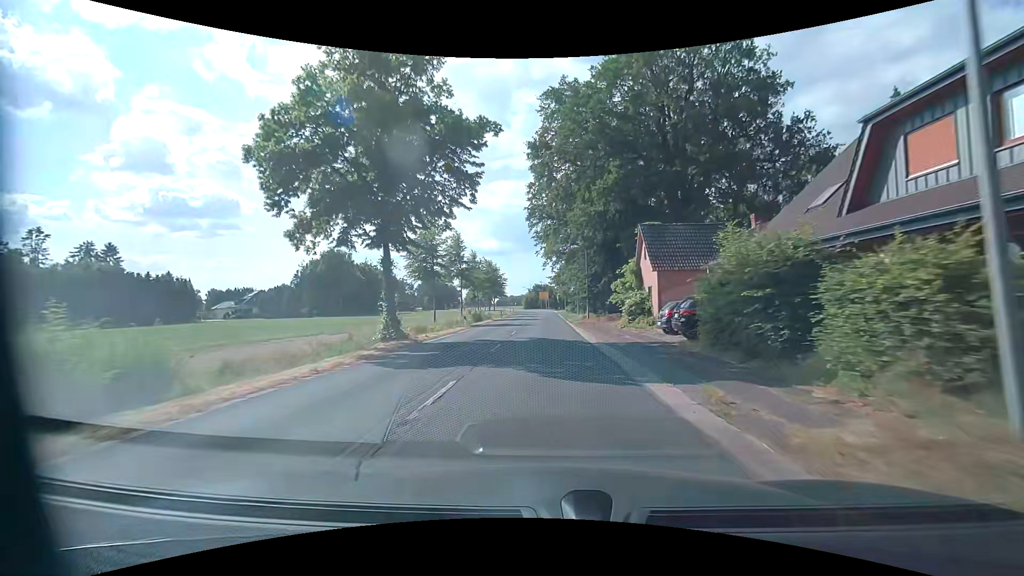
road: secondary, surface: asphalt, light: Day
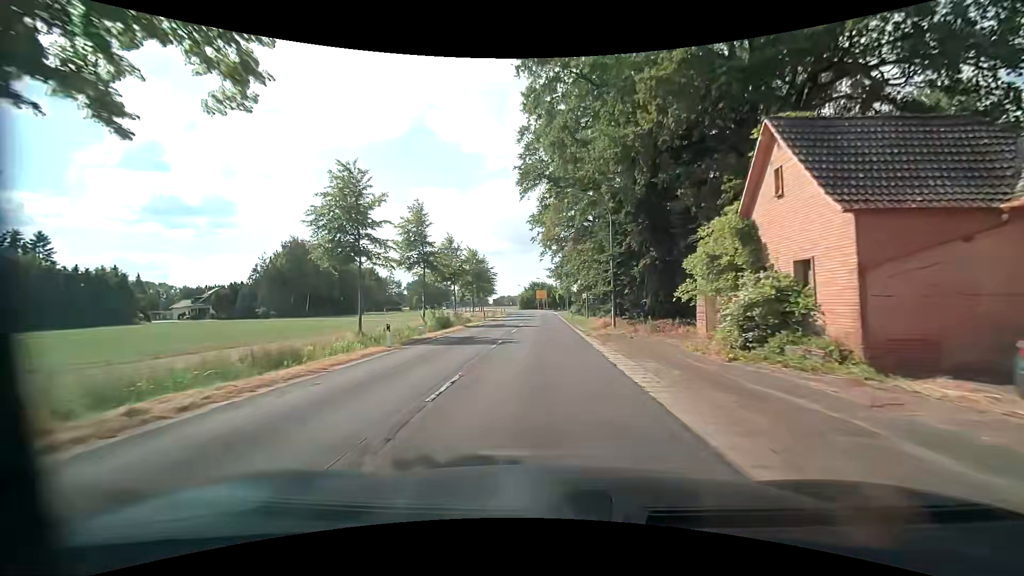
(-0.1, +16.8) m; 0°
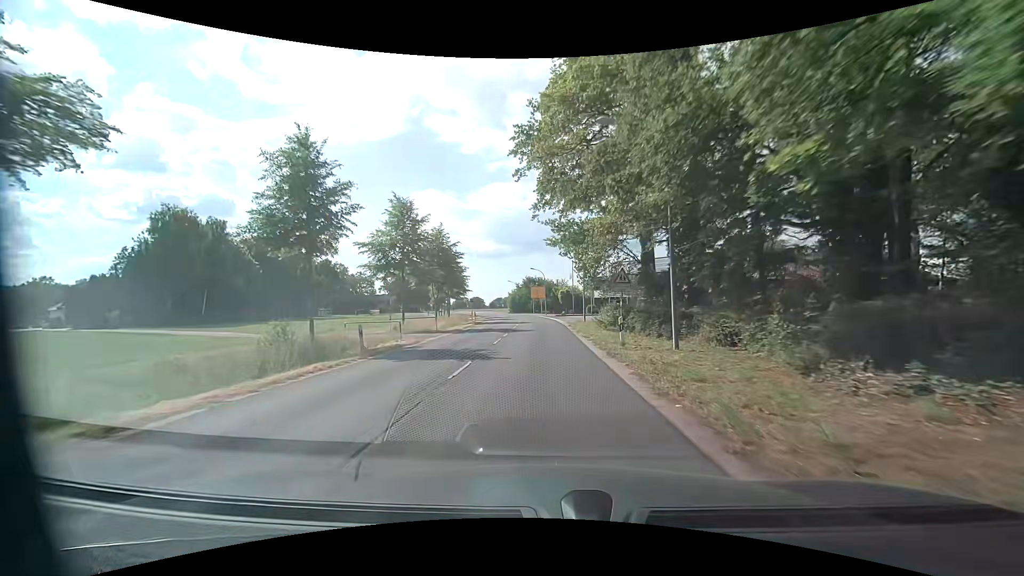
(-0.1, +33.6) m; -1°
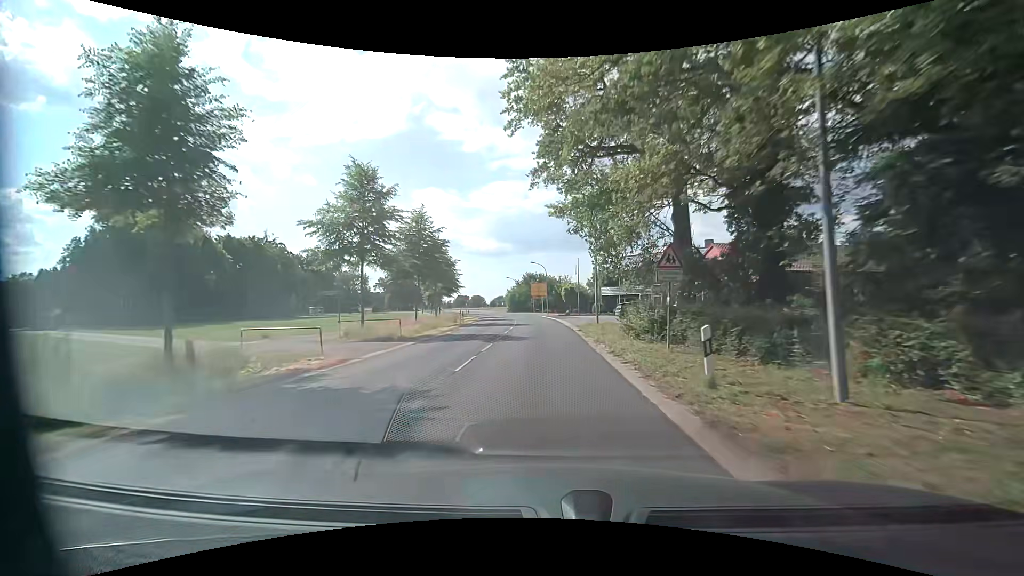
(+0.1, +8.4) m; +1°
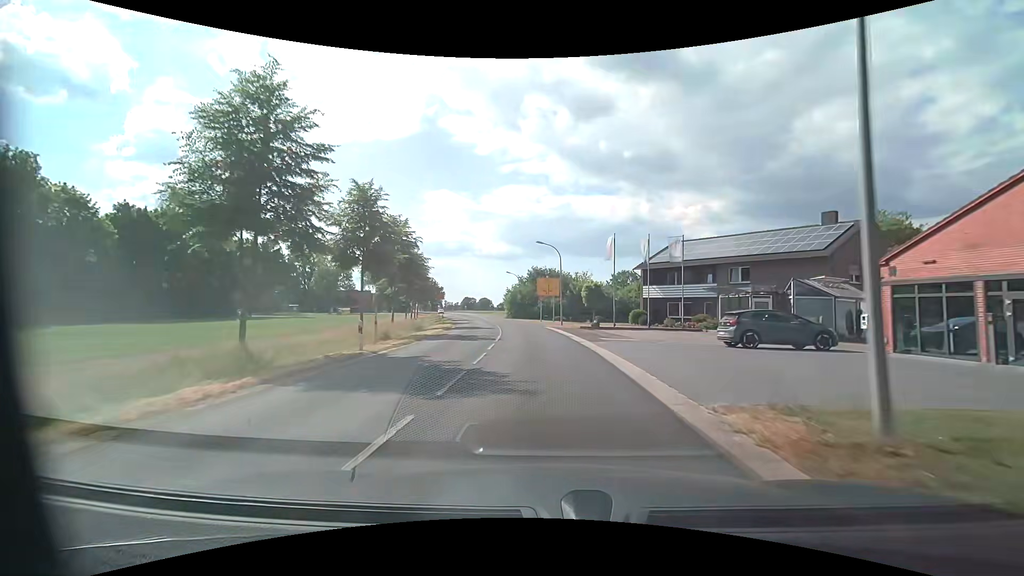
(-0.4, +25.0) m; -1°
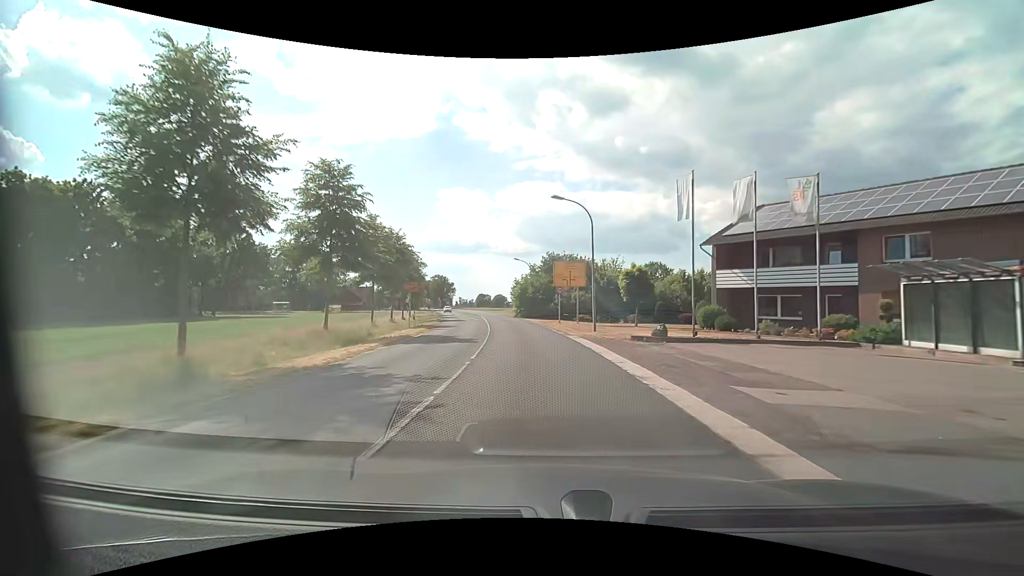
(-0.4, +16.7) m; -2°
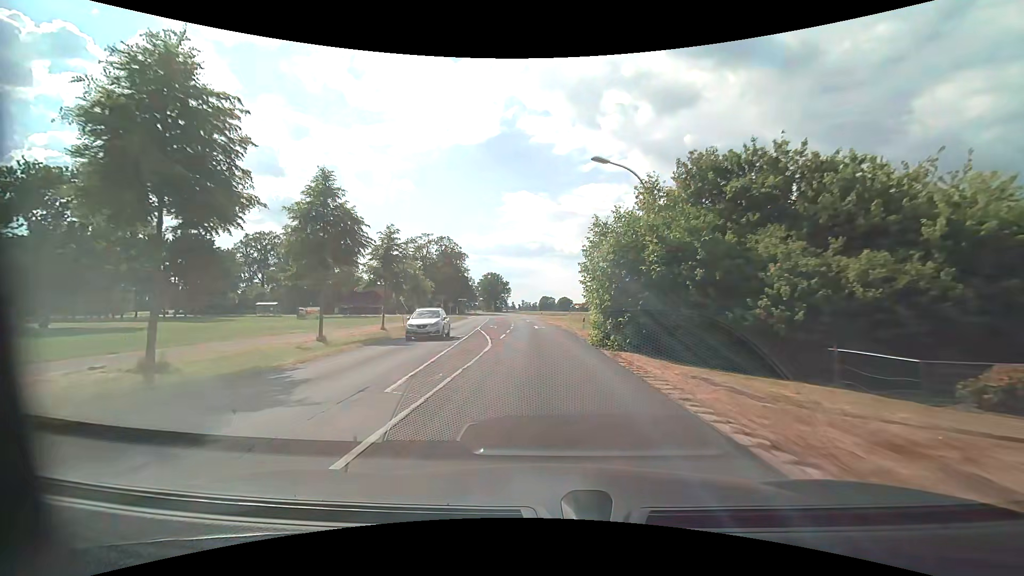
(-3.1, +42.4) m; -7°
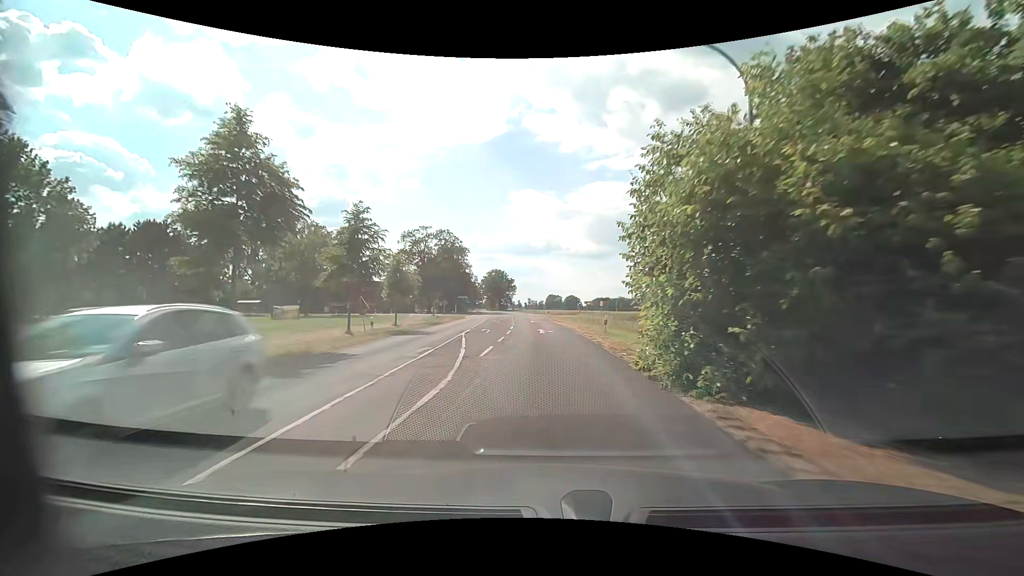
(-0.1, +9.3) m; -1°
(0, +10) (0, +20) (-1, +30) (-1, +40) (-1, +50) (-2, +60) (-3, +70) (-3, +80) (-4, +90) (-5, +100) m
